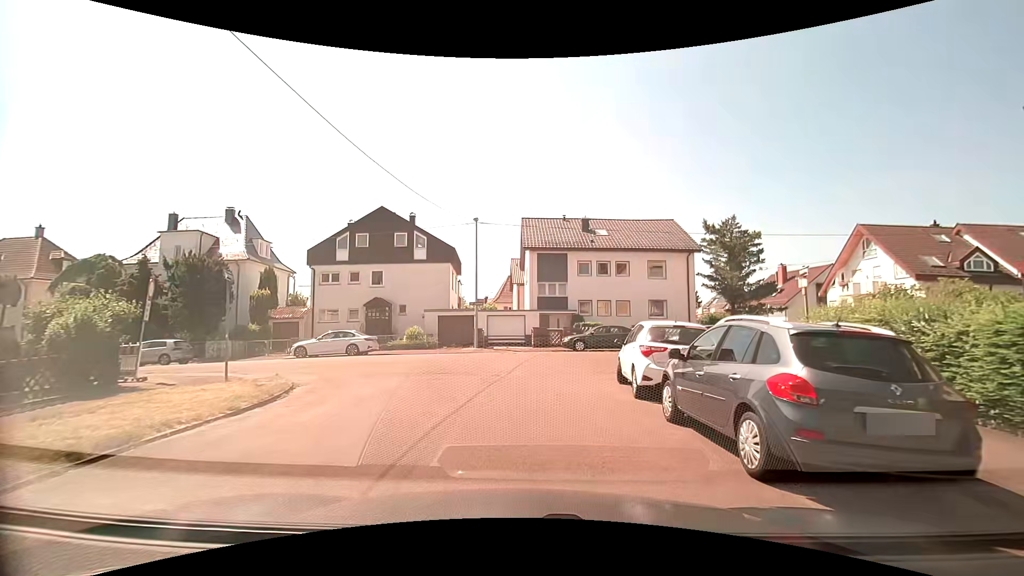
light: Day
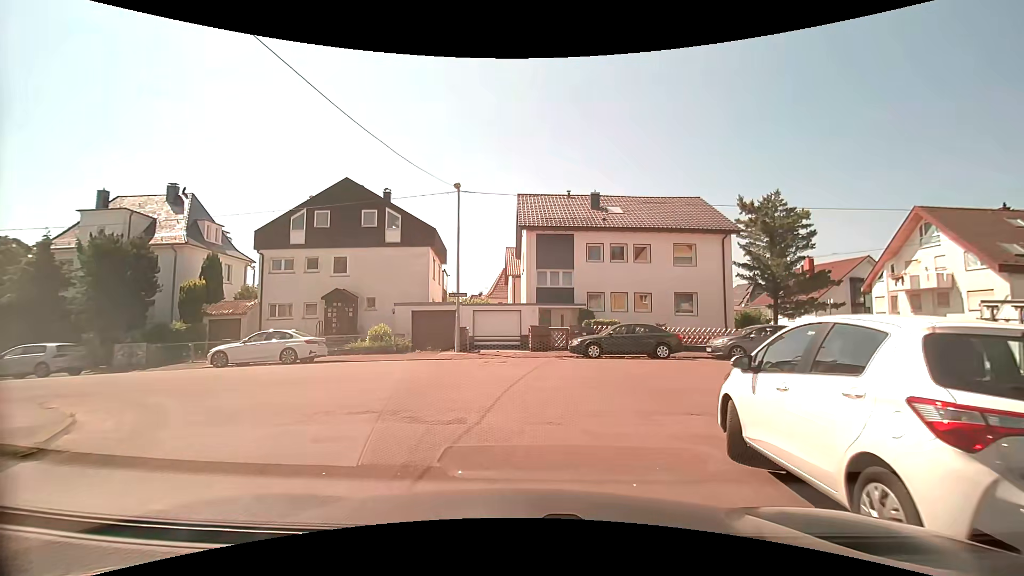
(+0.1, +6.8) m; +1°
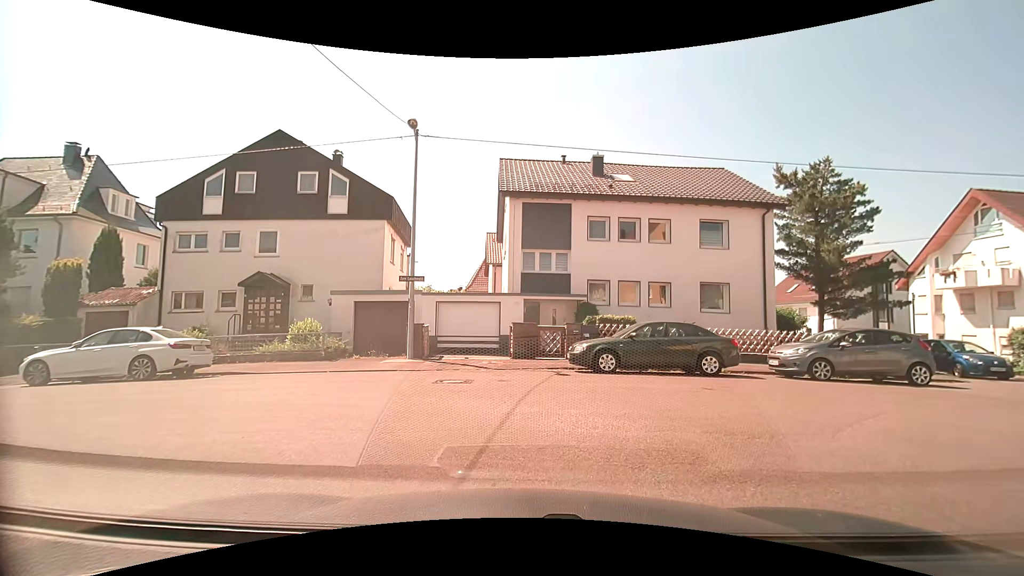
(-0.1, +6.6) m; +3°
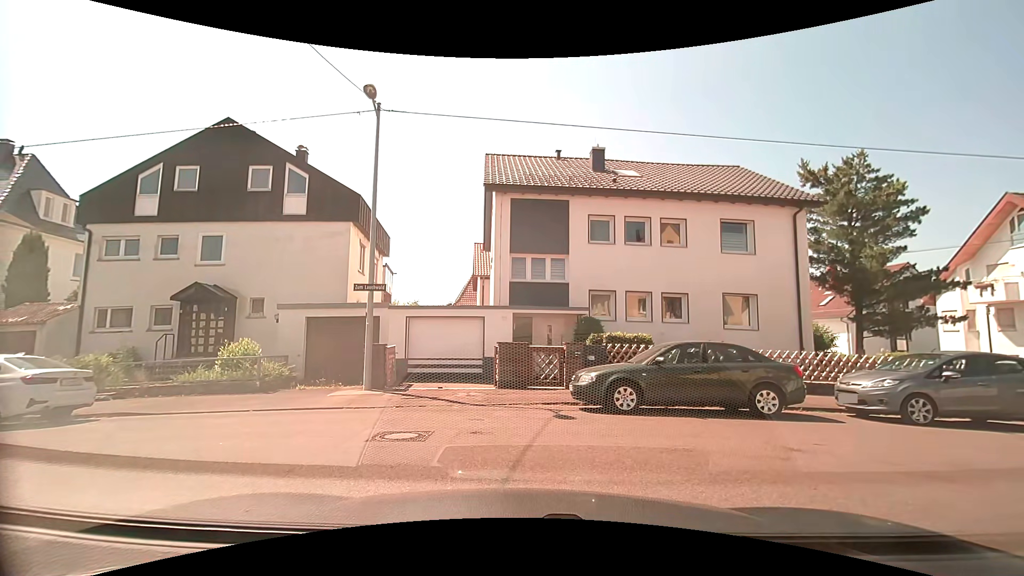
(0.0, +3.5) m; 0°
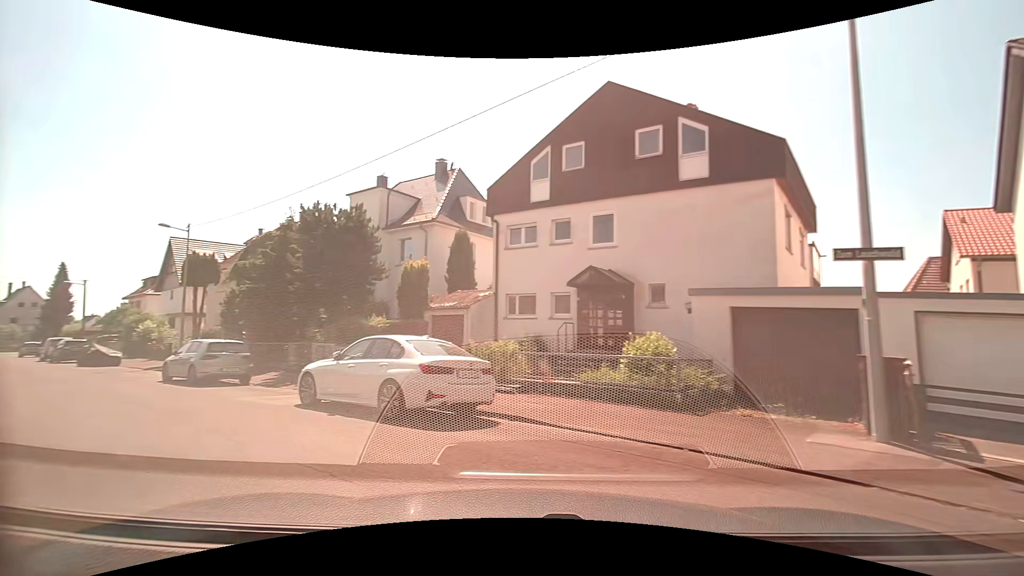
(-1.9, +5.1) m; -42°
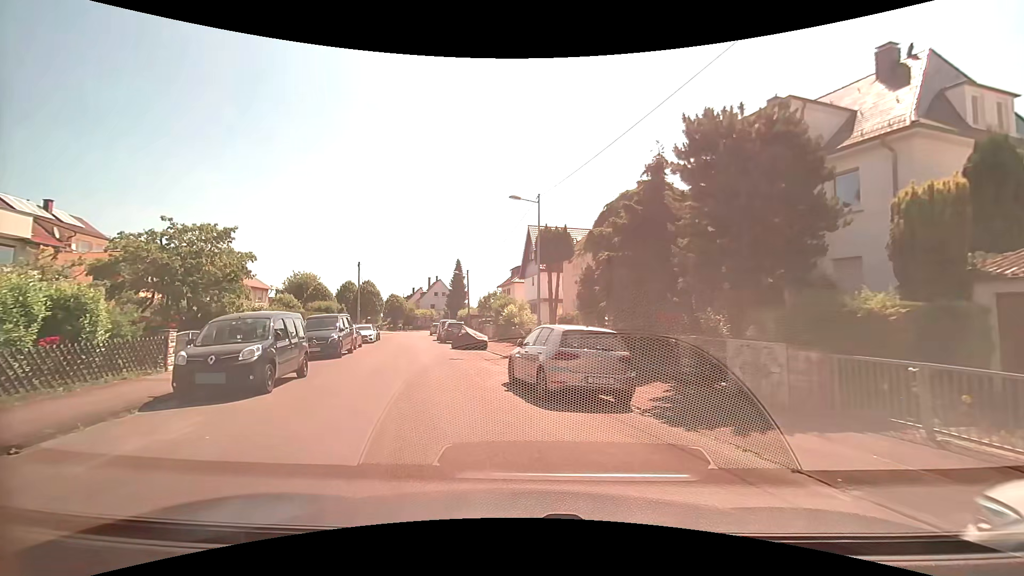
(-3.9, +8.2) m; -38°
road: residential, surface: asphalt
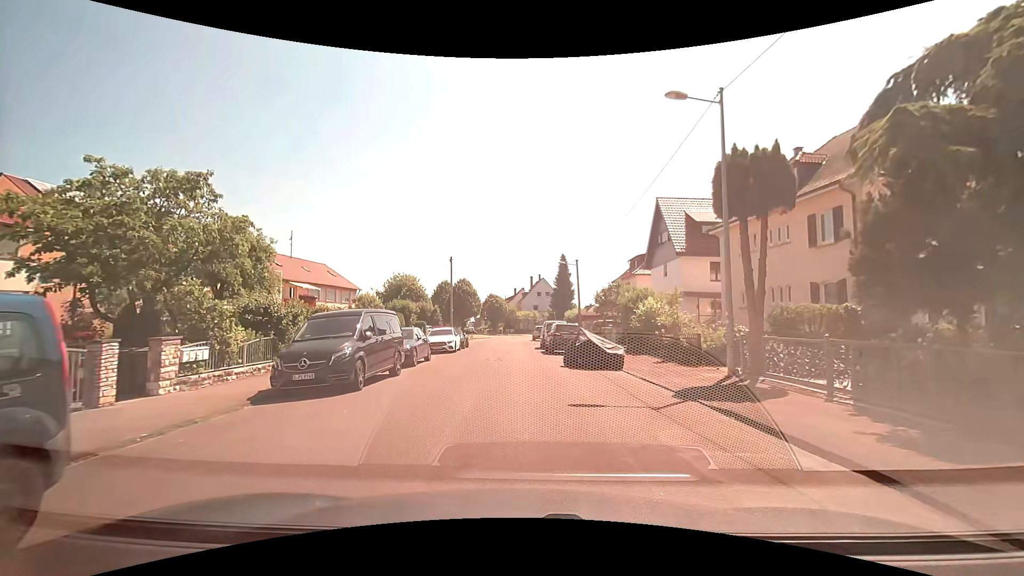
(-1.7, +11.2) m; -13°
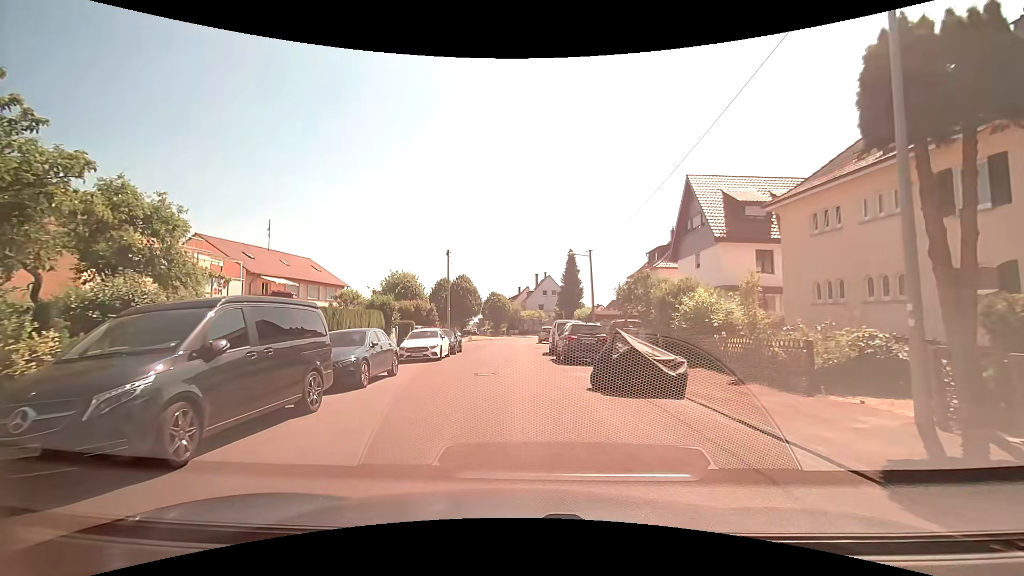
(0.0, +6.2) m; 0°
